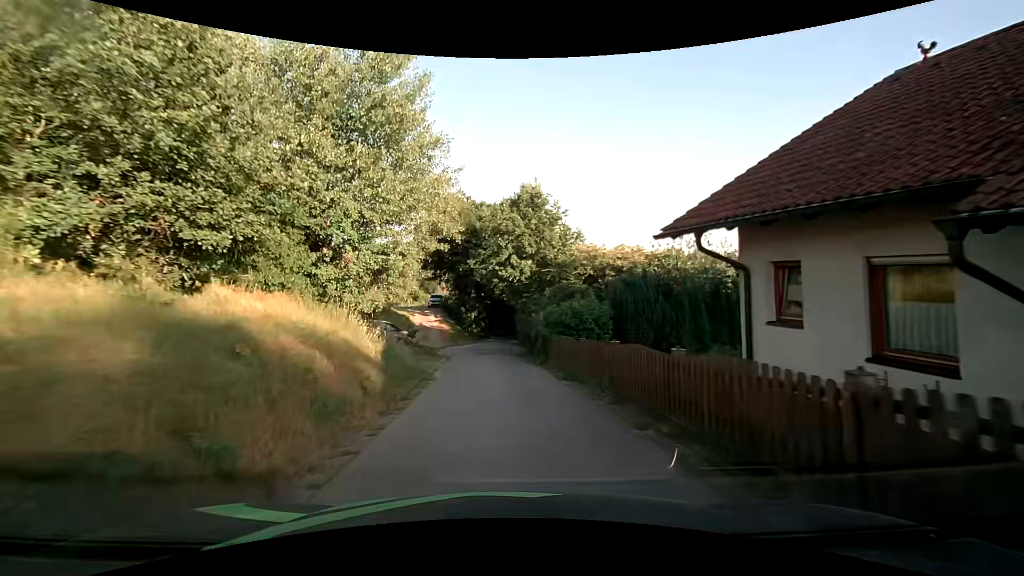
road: unclassified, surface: asphalt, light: Day
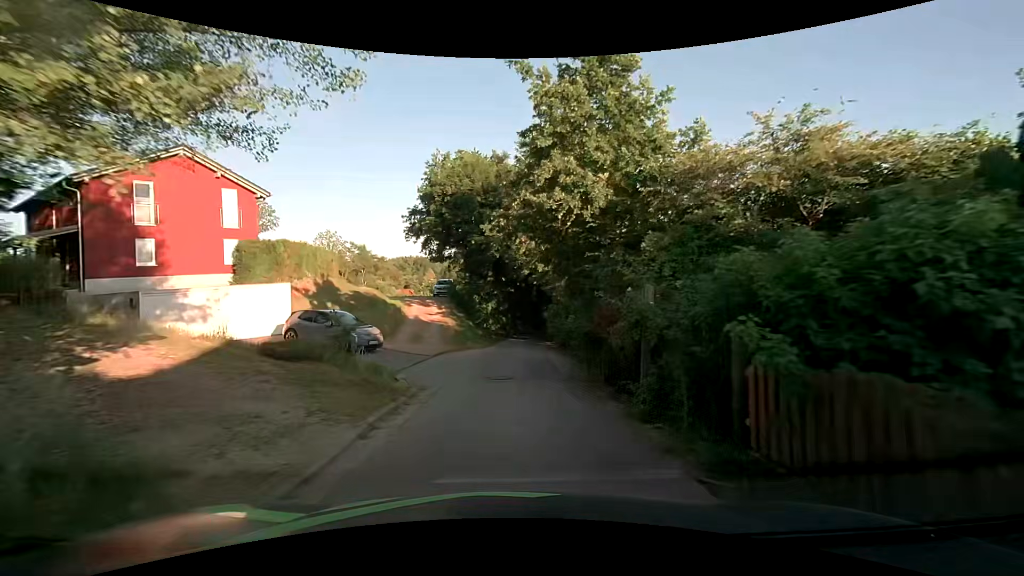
(-0.4, +13.6) m; -3°
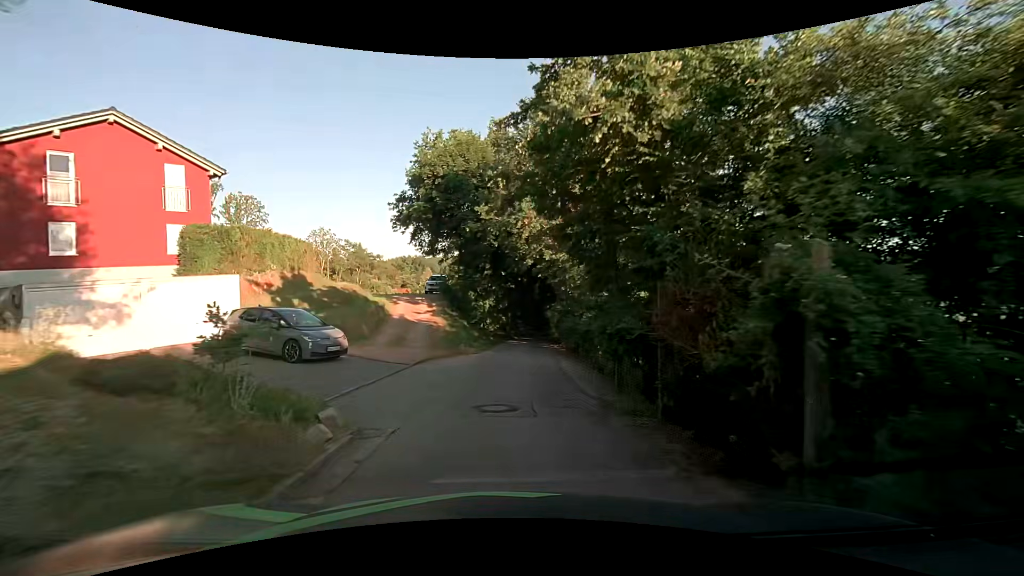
(0.0, +4.5) m; 0°
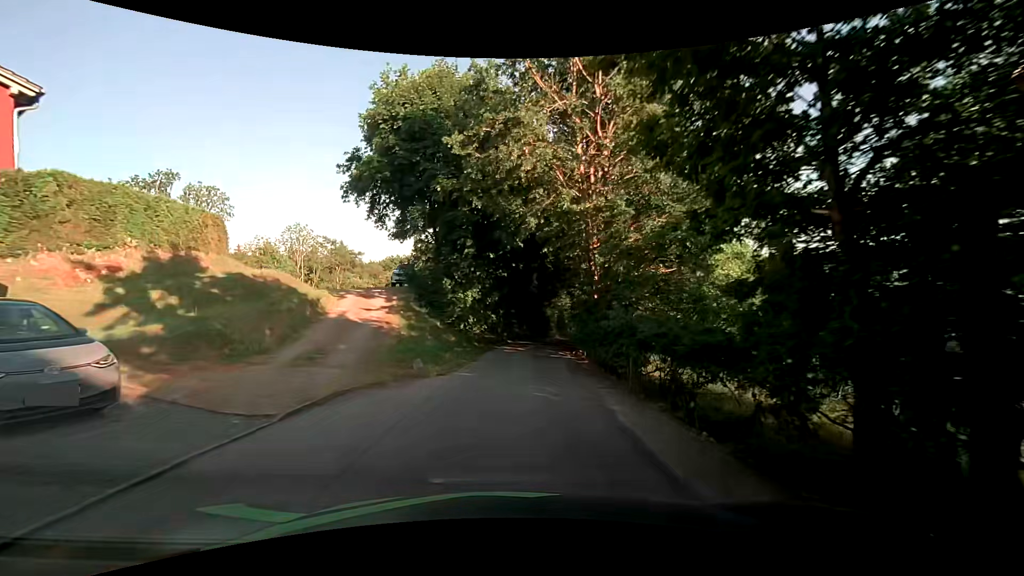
(0.0, +9.1) m; 0°
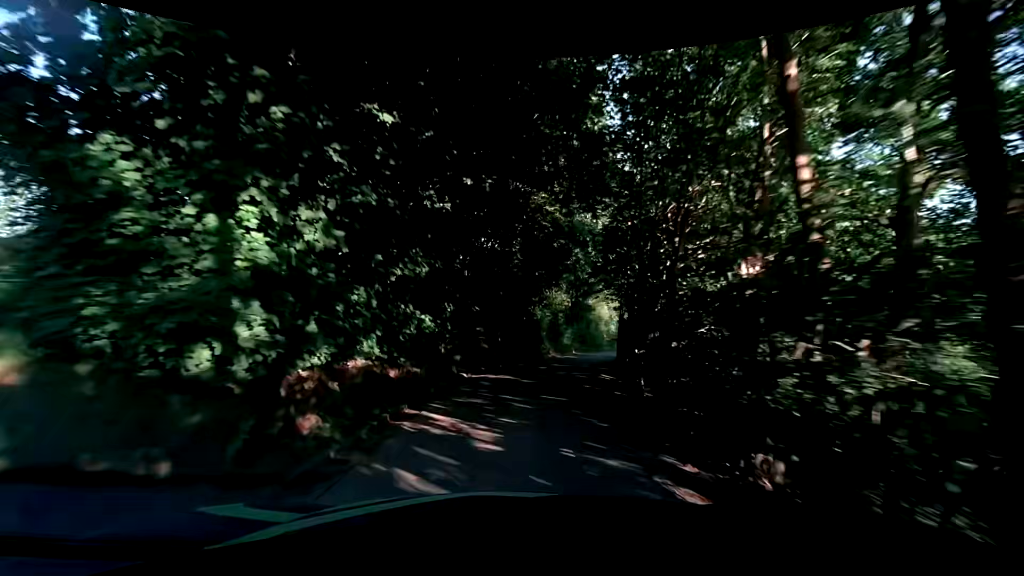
(+0.8, +17.8) m; +3°
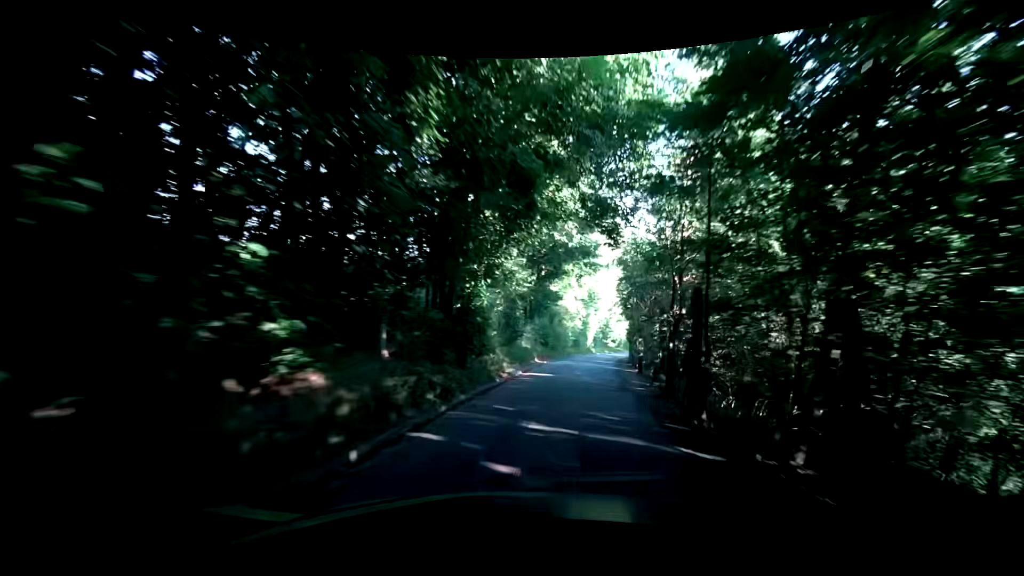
(+0.6, +13.4) m; +6°
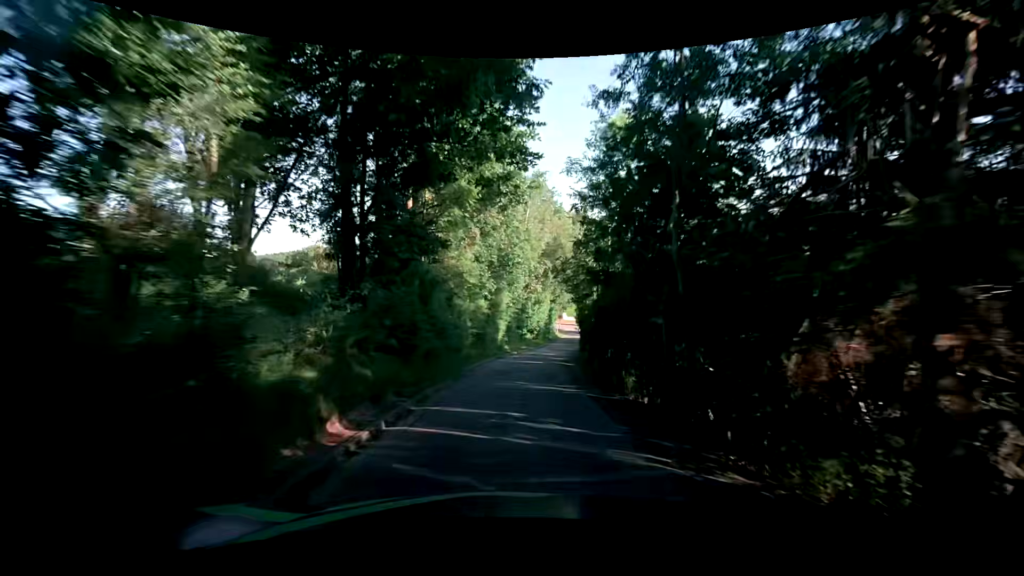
(+2.1, +17.9) m; +10°
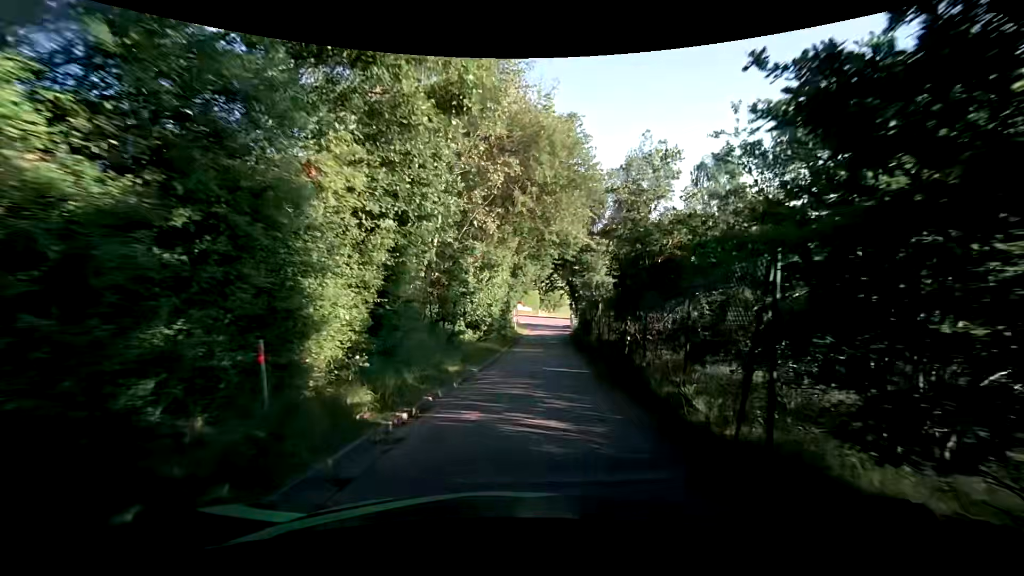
(+1.6, +22.5) m; +7°
